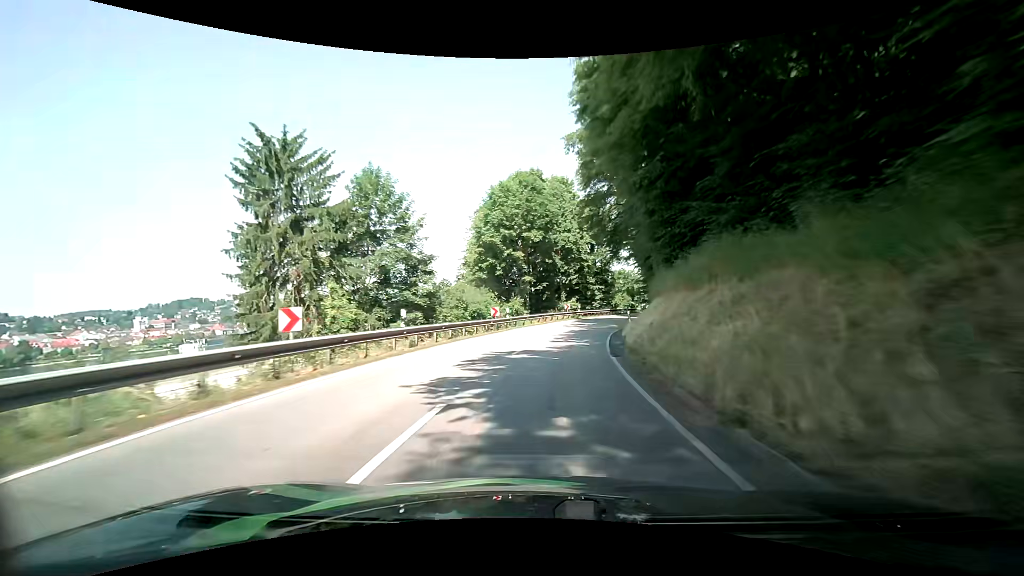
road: secondary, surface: asphalt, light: Day
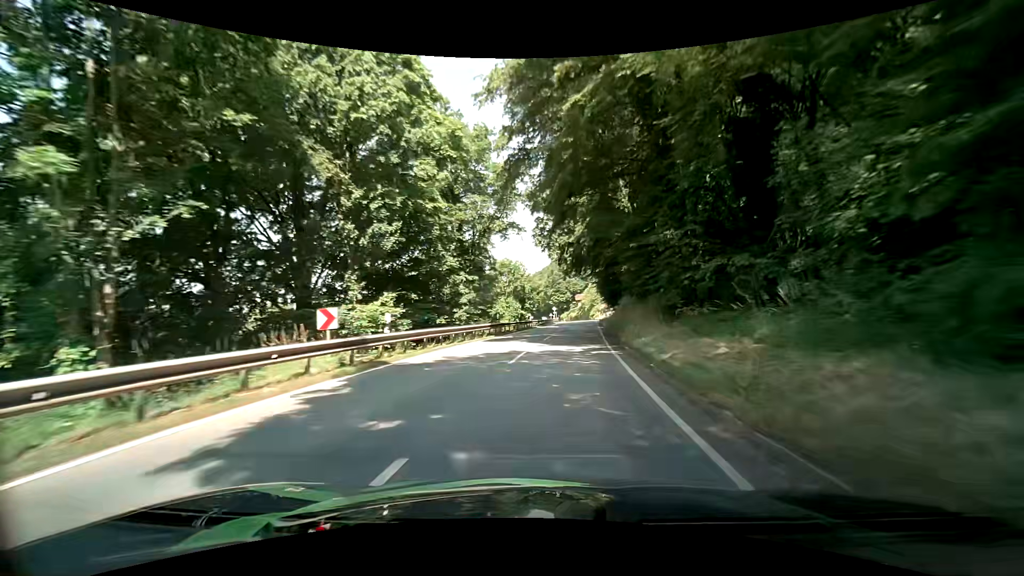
(+4.9, +37.9) m; +14°
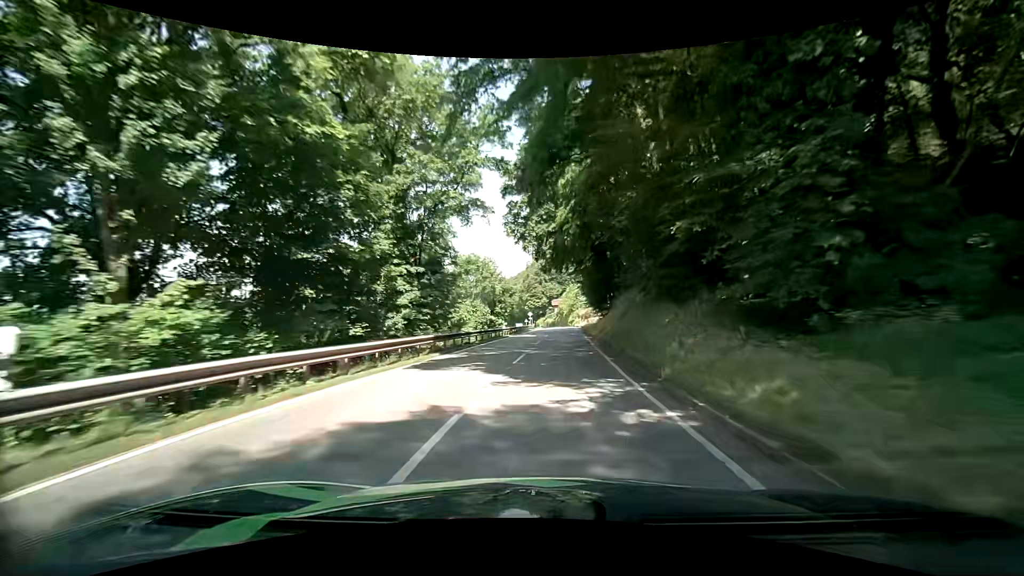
(+0.3, +9.9) m; +2°
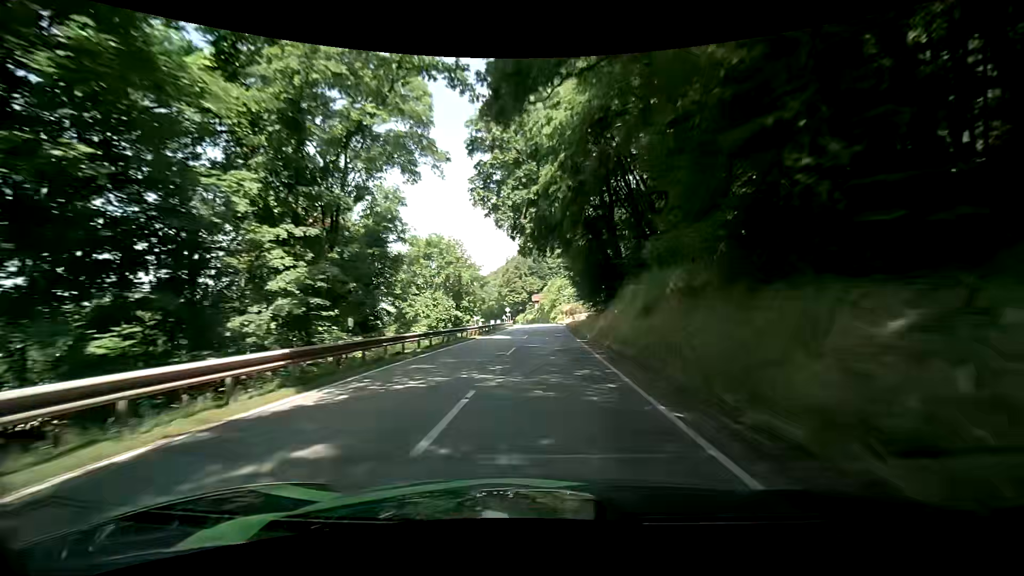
(+0.3, +10.1) m; +2°
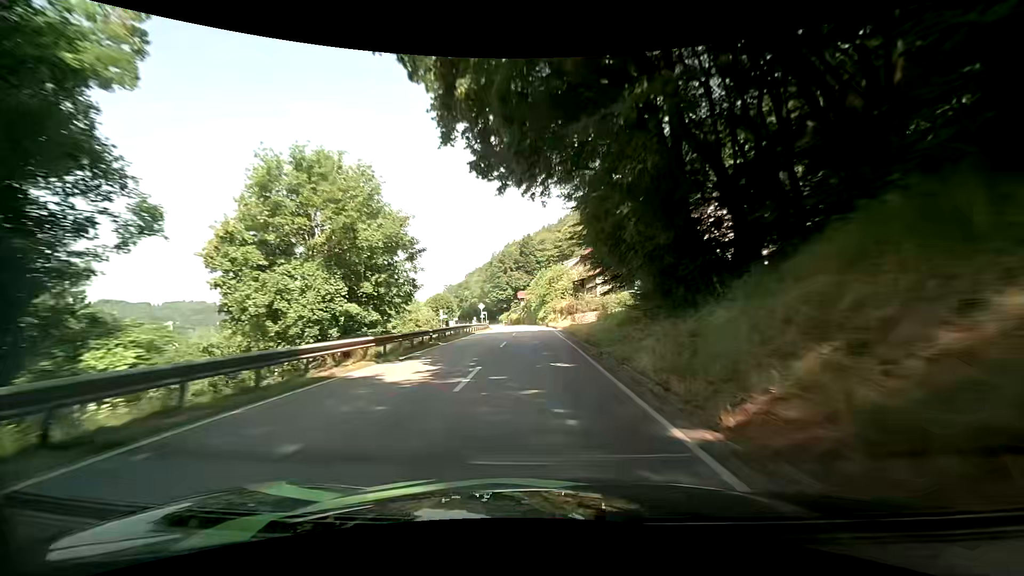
(+0.6, +20.7) m; +2°
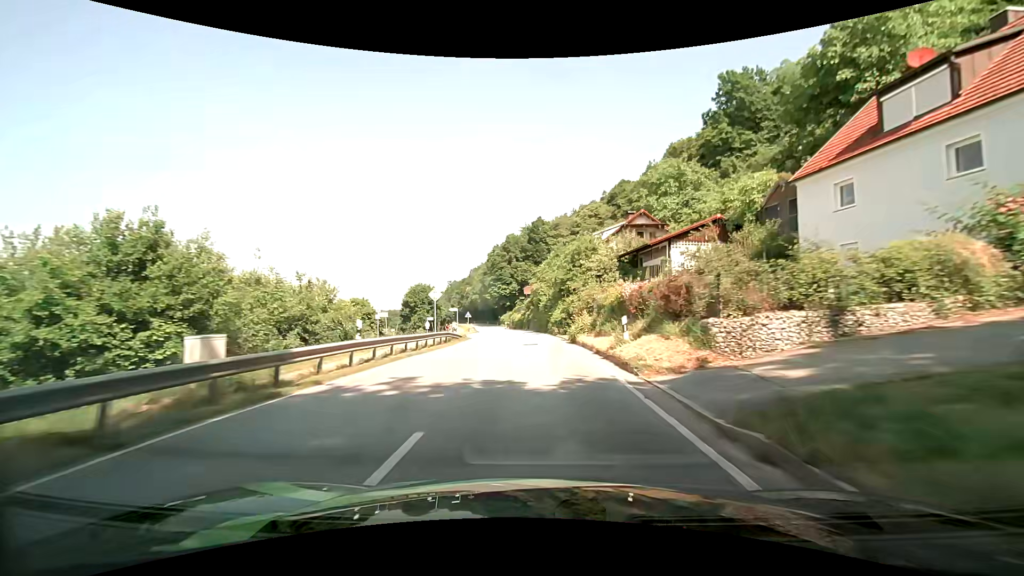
(0.0, +31.6) m; 0°
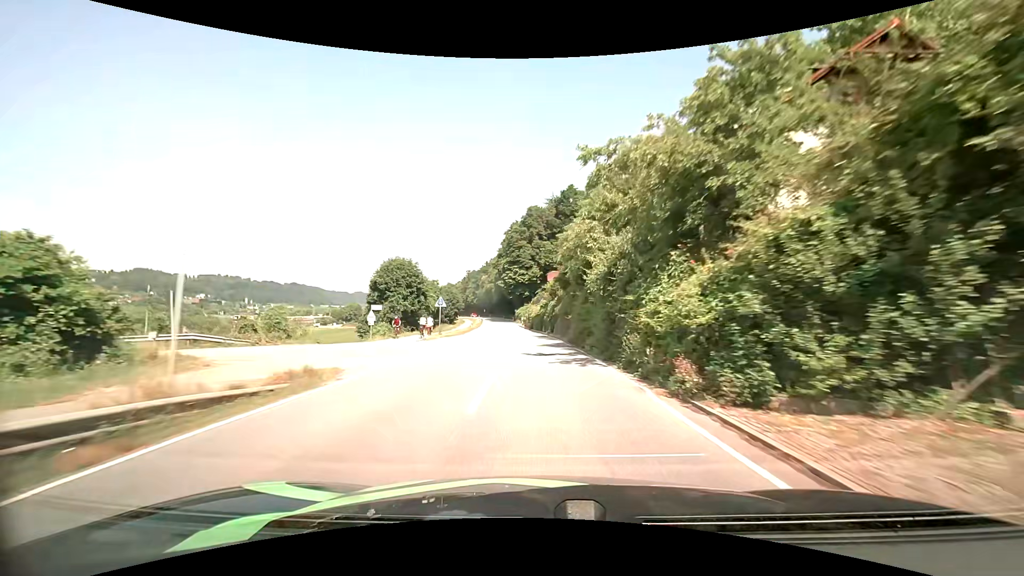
(-0.6, +31.6) m; -3°
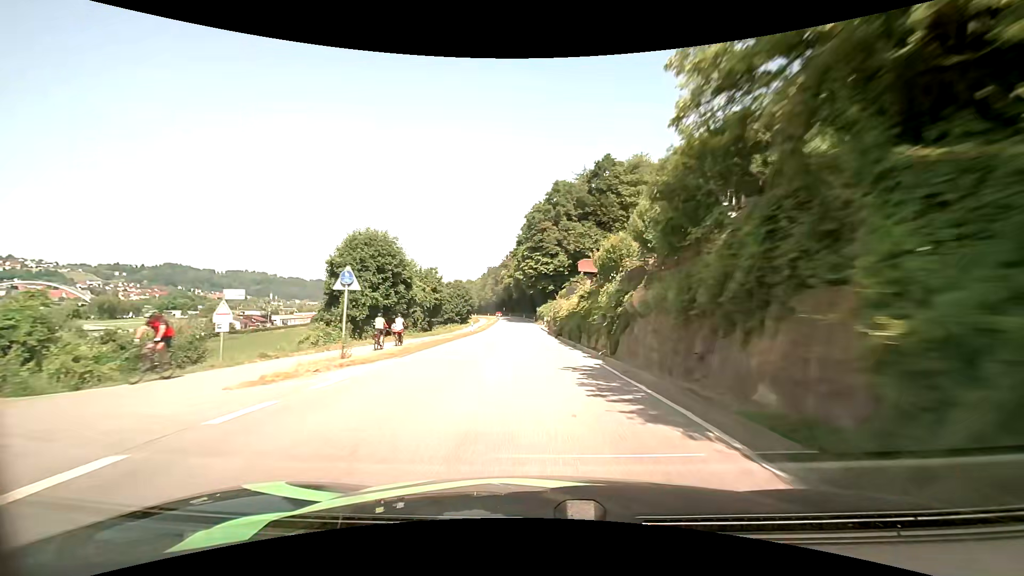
(-0.5, +21.3) m; -3°
(0, +10) (0, +20) (-1, +30) (-1, +40) (-1, +50) (-1, +60) (-2, +70) (-2, +80) (-3, +90) (-4, +100) m
